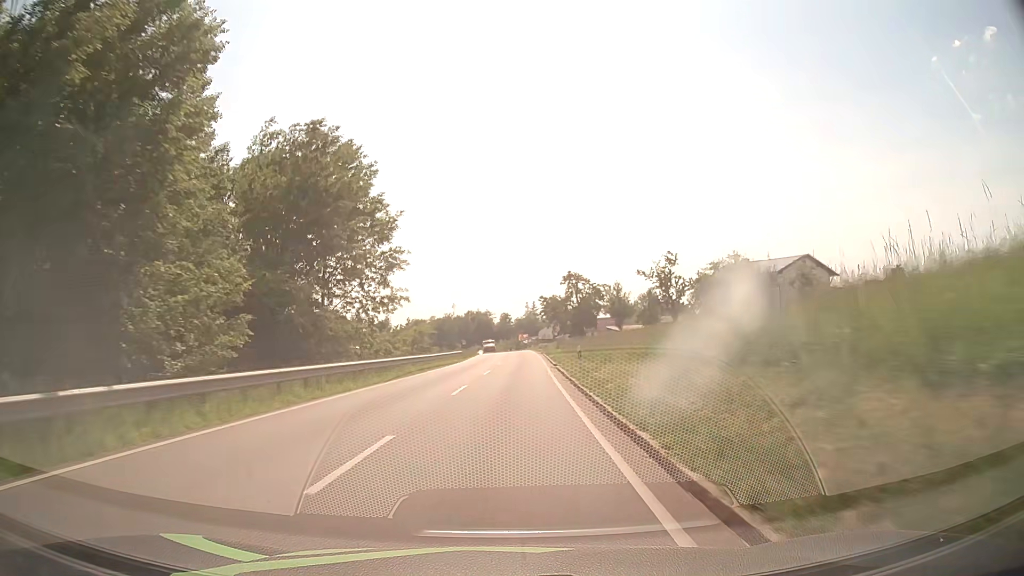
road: secondary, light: Day
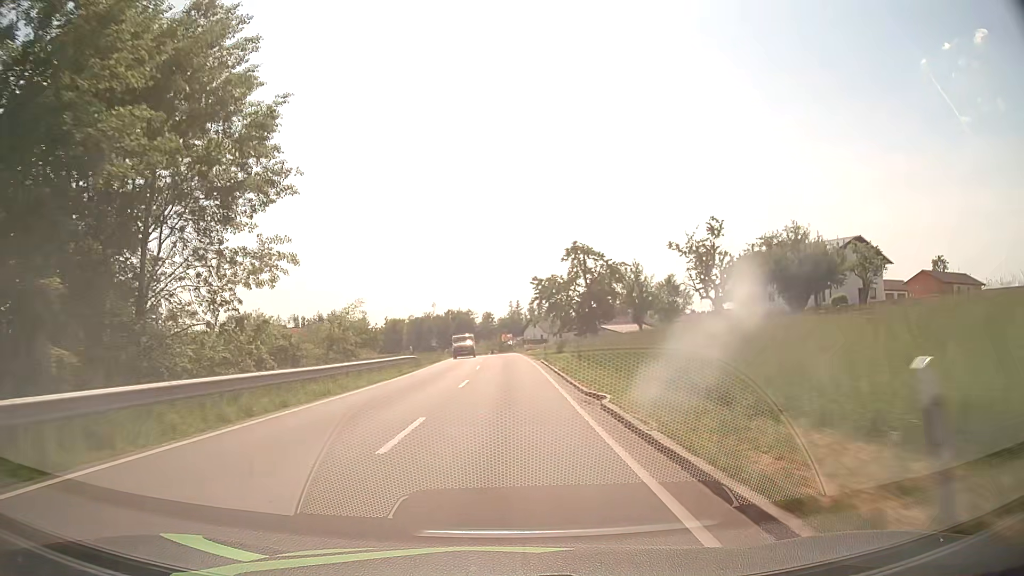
(+0.3, +21.5) m; +2°
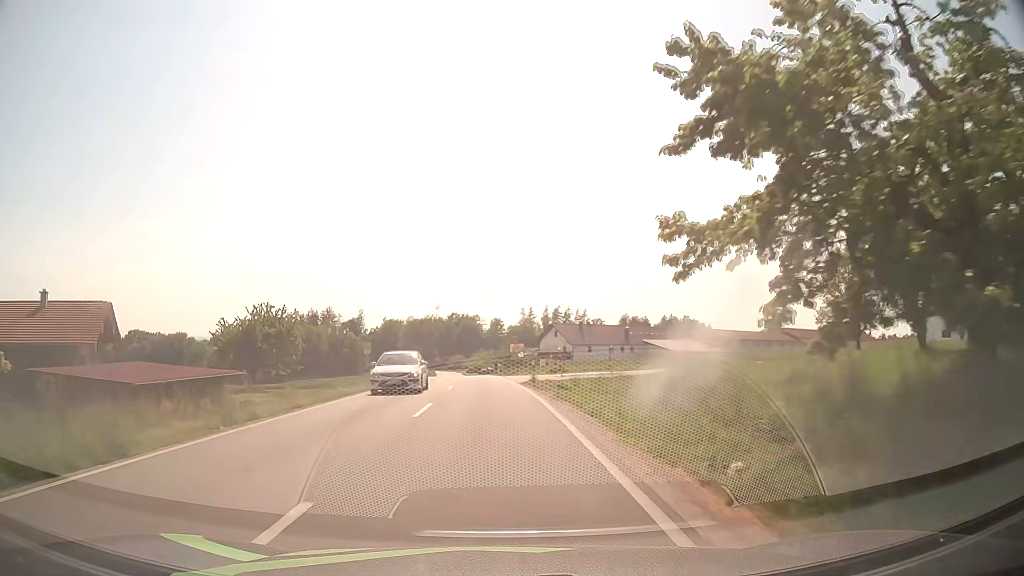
(-0.1, +42.6) m; -1°
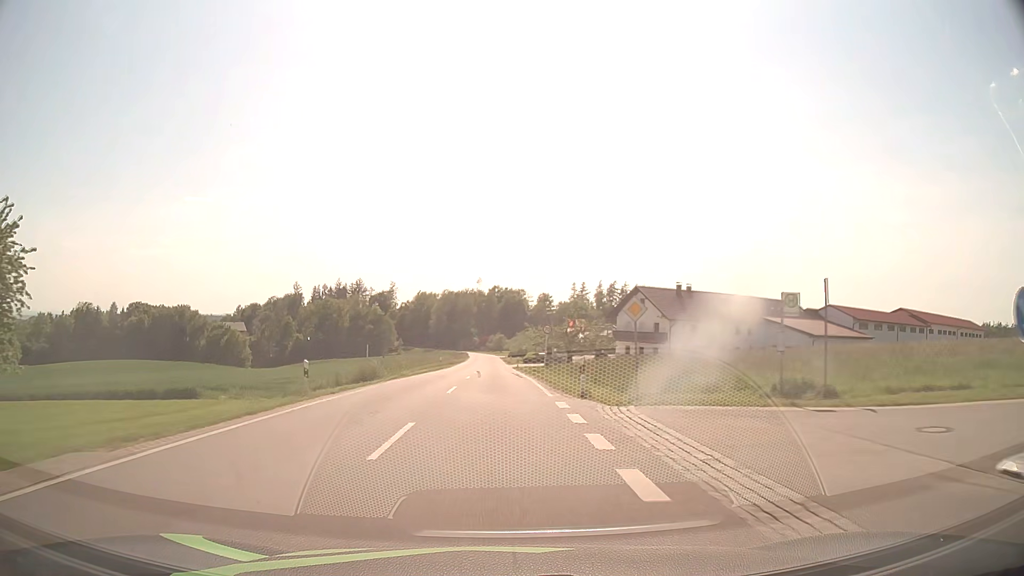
(-1.3, +41.9) m; -4°
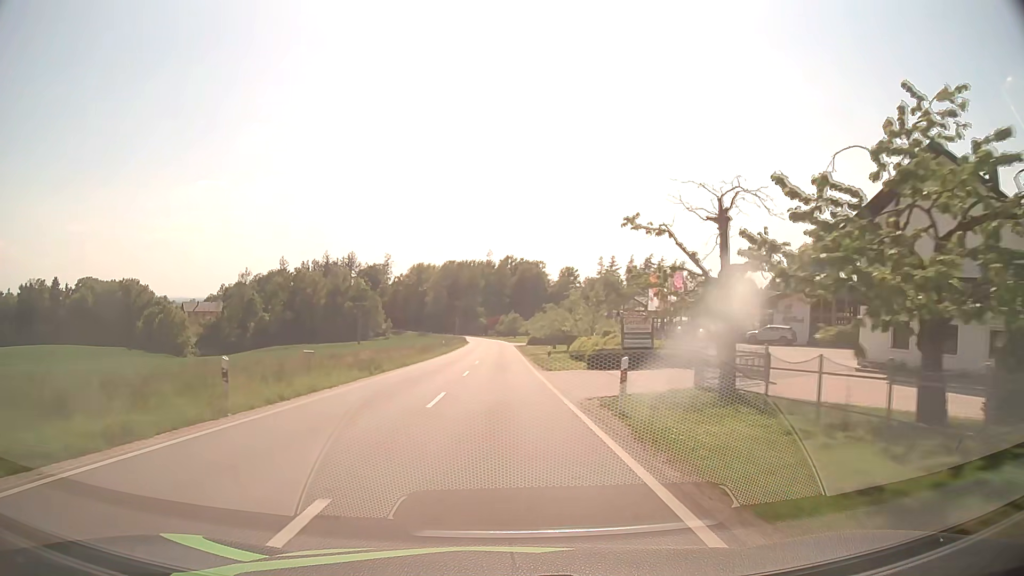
(-0.9, +54.2) m; -1°
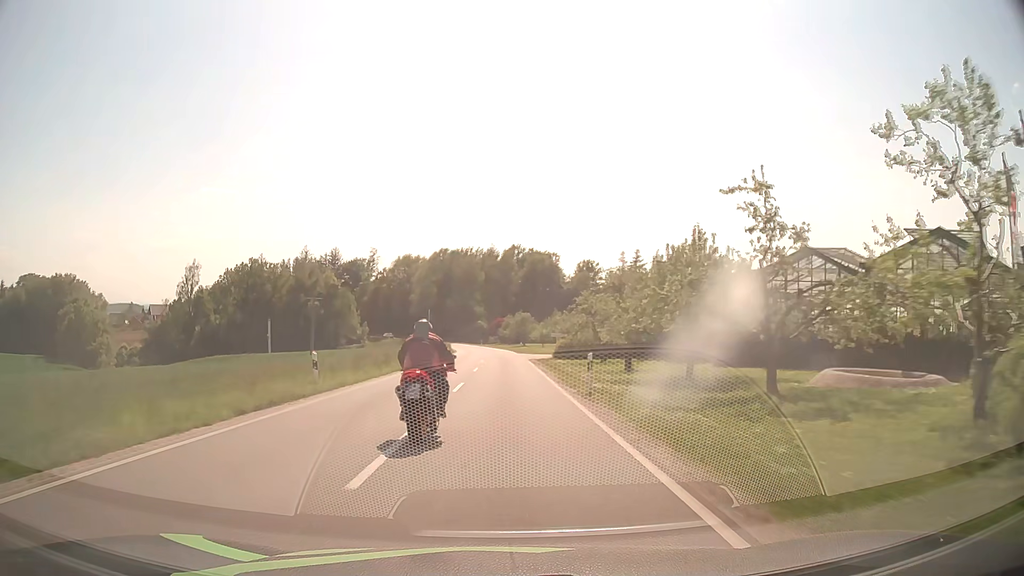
(-0.3, +43.5) m; -1°
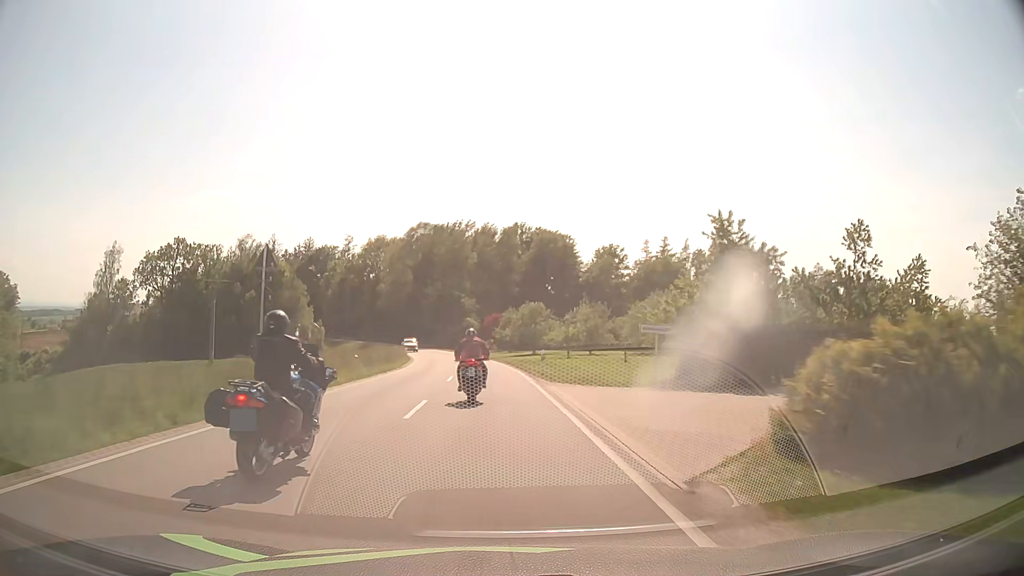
(+0.2, +42.2) m; 0°
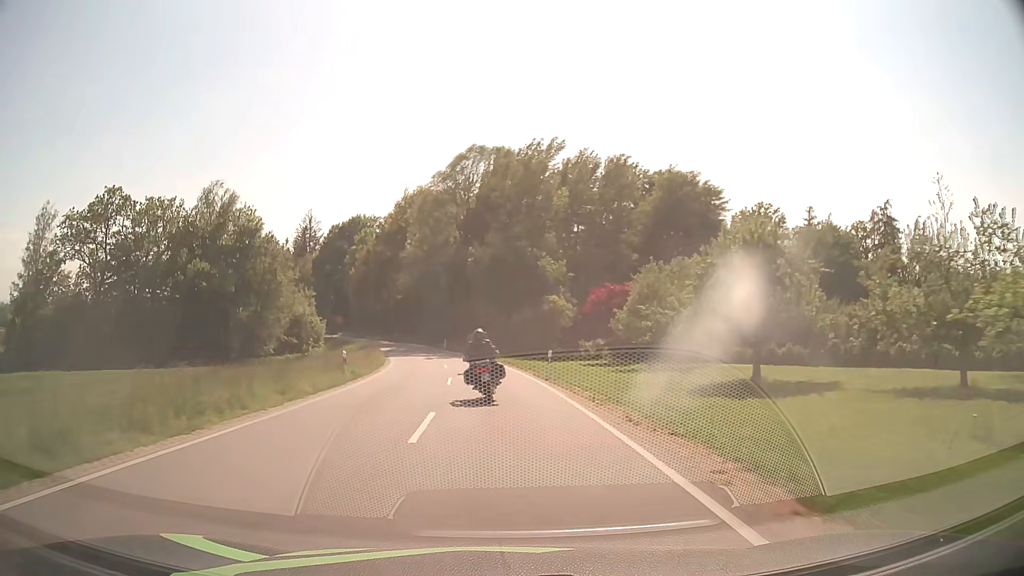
(-2.2, +50.9) m; -7°
(0, +10) (-1, +20) (-1, +30) (-3, +40) (-4, +50) (-6, +60) (-9, +69) (-12, +79) (-15, +88) (-19, +97) m
